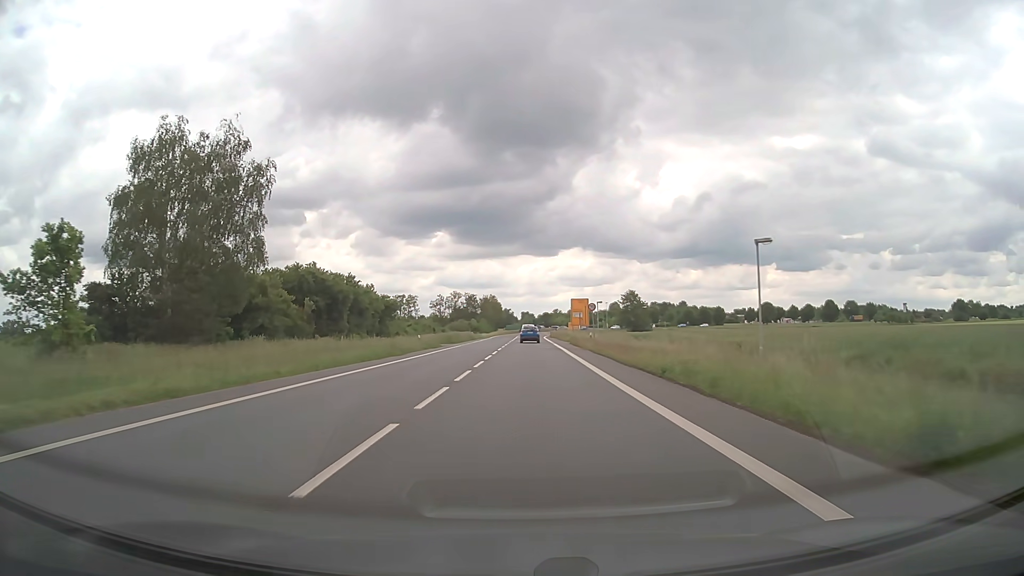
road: primary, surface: asphalt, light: Day
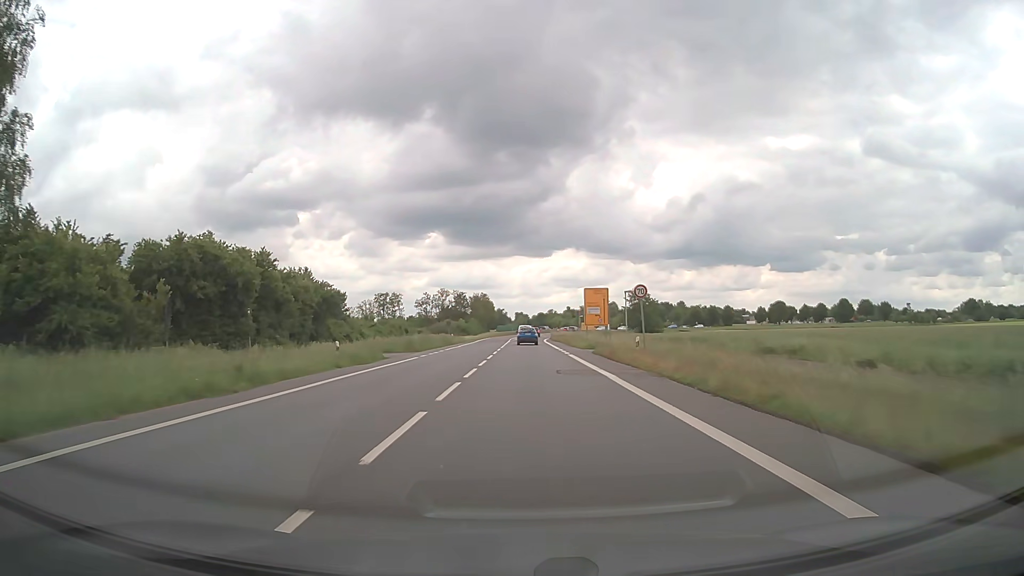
(0.0, +22.5) m; 0°
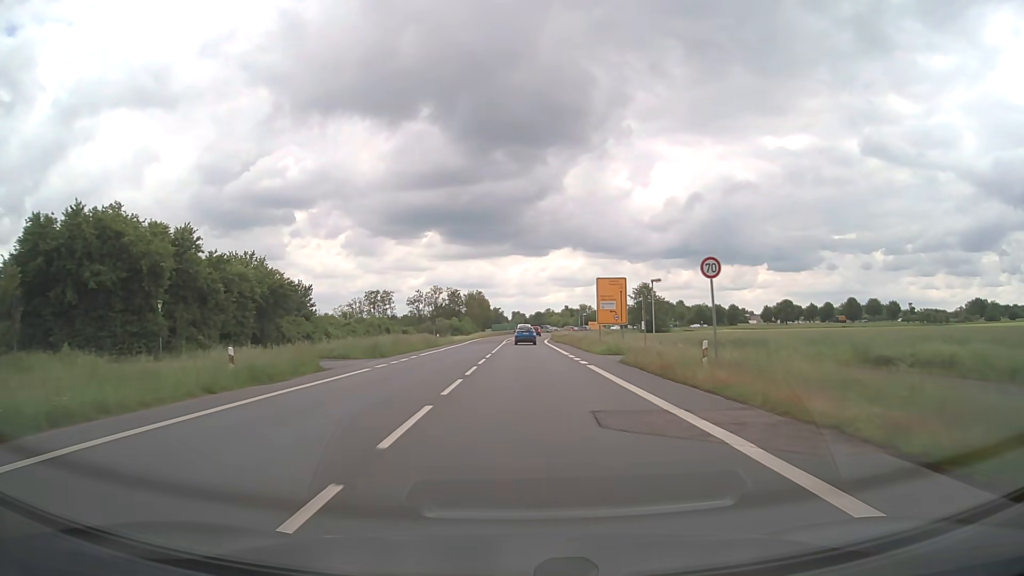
(0.0, +11.3) m; 0°
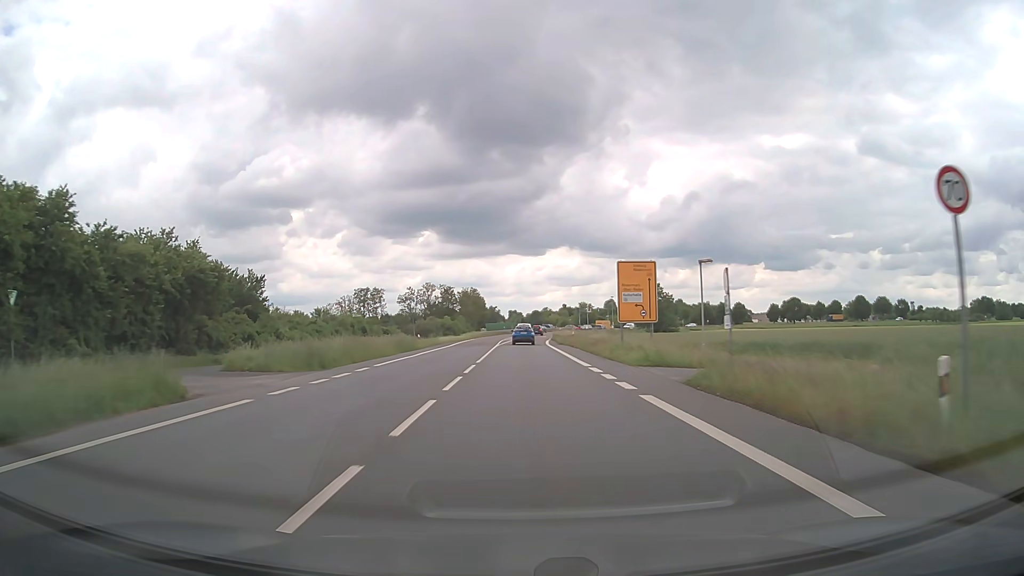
(0.0, +11.2) m; 0°
